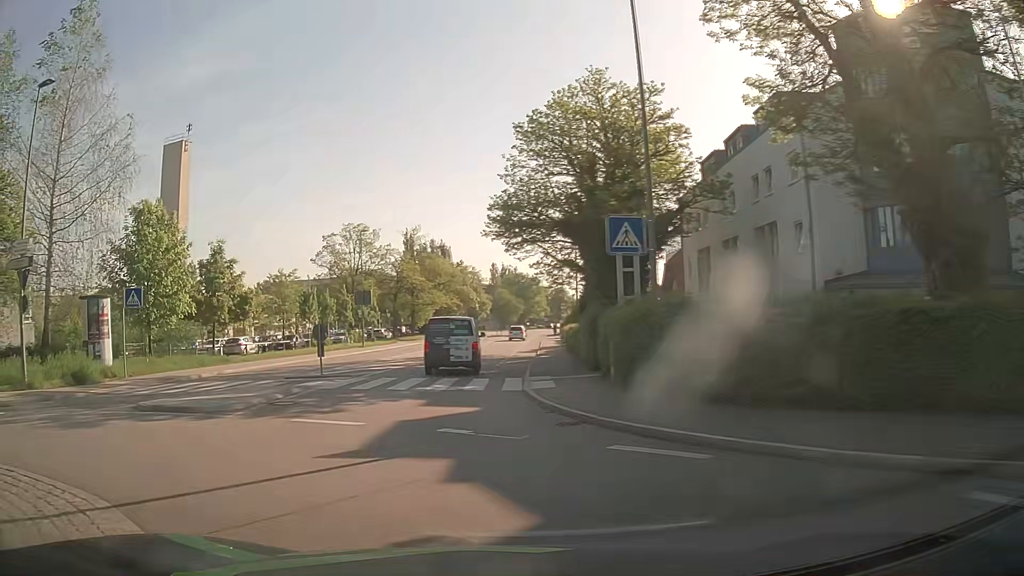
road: tertiary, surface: asphalt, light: Day
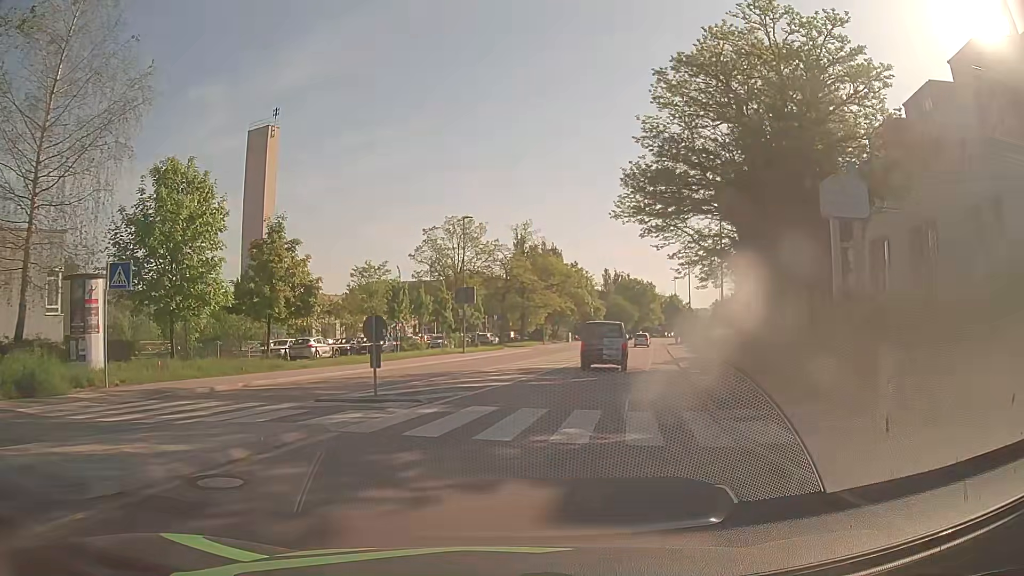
(-1.0, +8.9) m; -9°
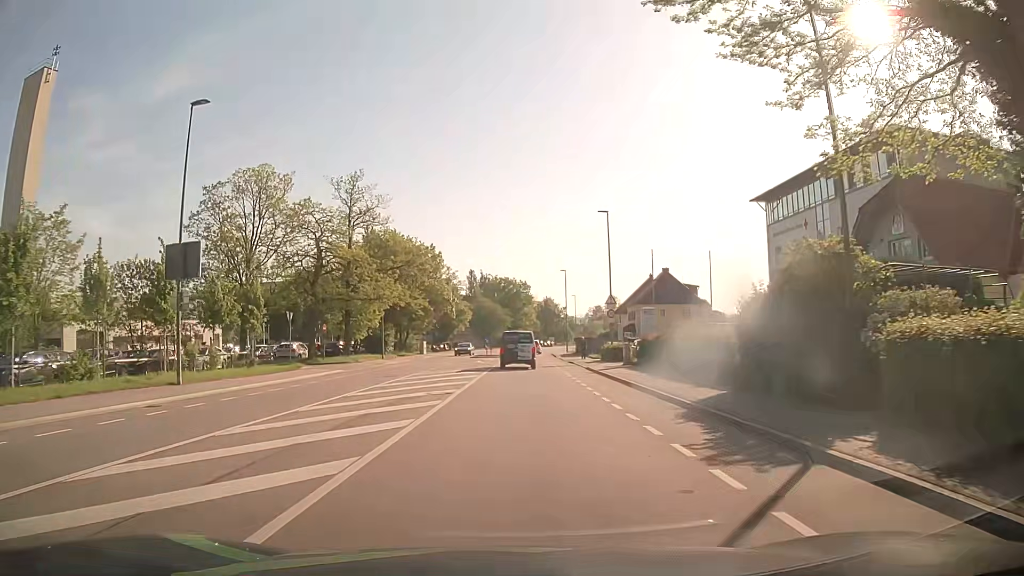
(+3.4, +28.2) m; +11°
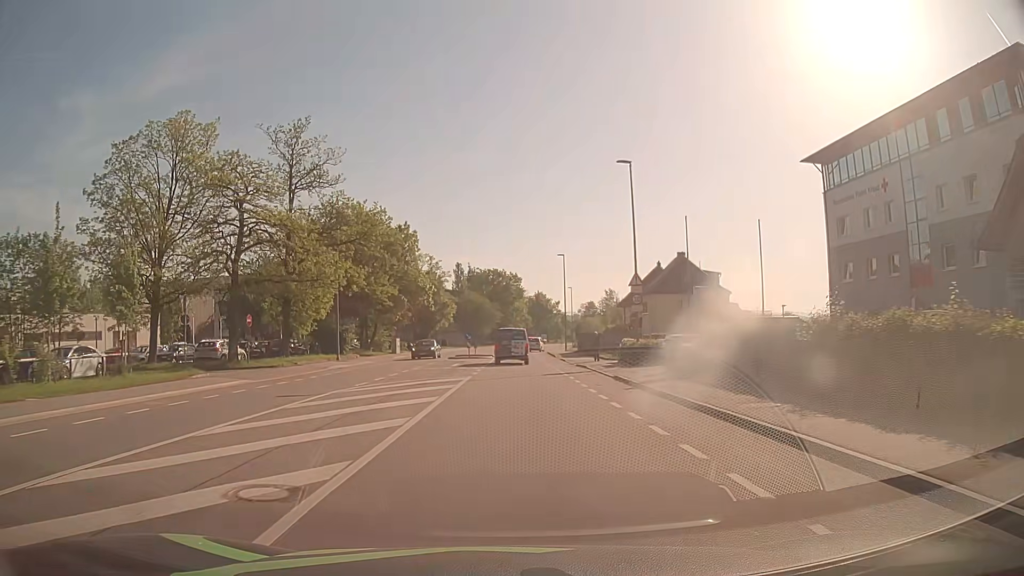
(+0.2, +12.6) m; +1°
(0, +10) (0, +20) (0, +30) (0, +40) (+1, +50) (+1, +60) (+1, +70) (+2, +80) (+3, +90) (+4, +100) m
